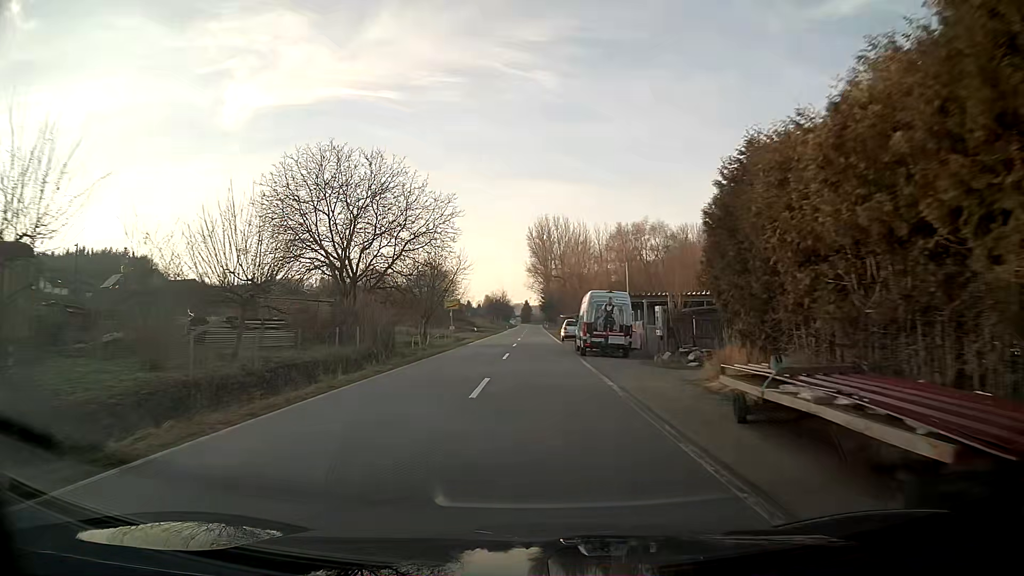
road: tertiary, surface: asphalt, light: Day
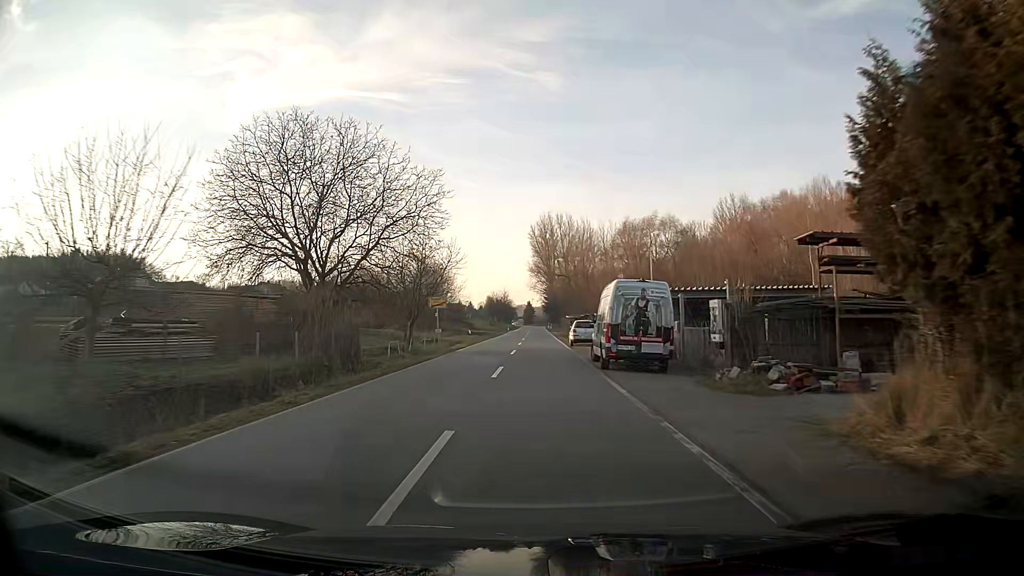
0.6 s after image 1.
(0.0, +7.5) m; 0°
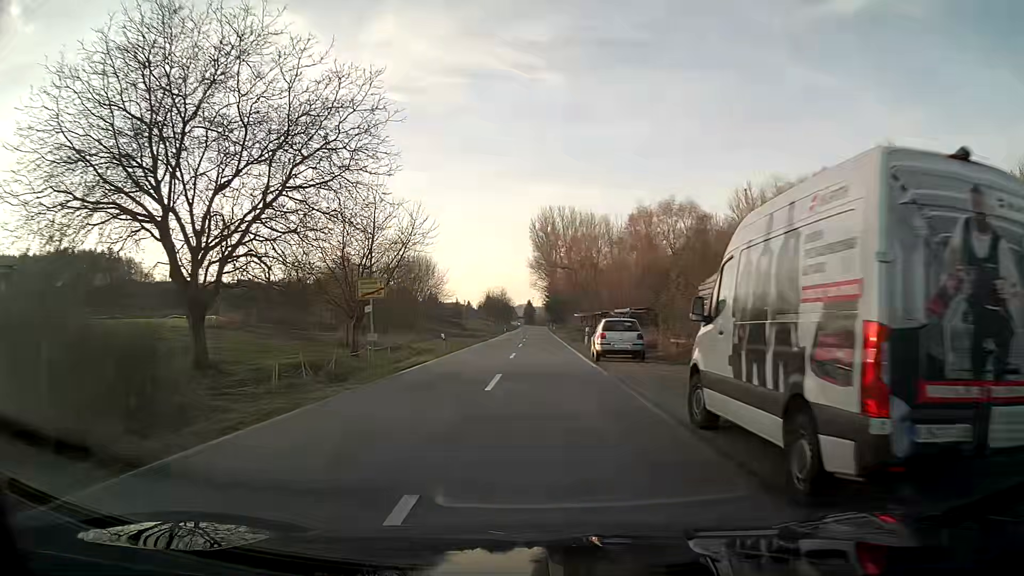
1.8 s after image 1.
(0.0, +15.1) m; 0°
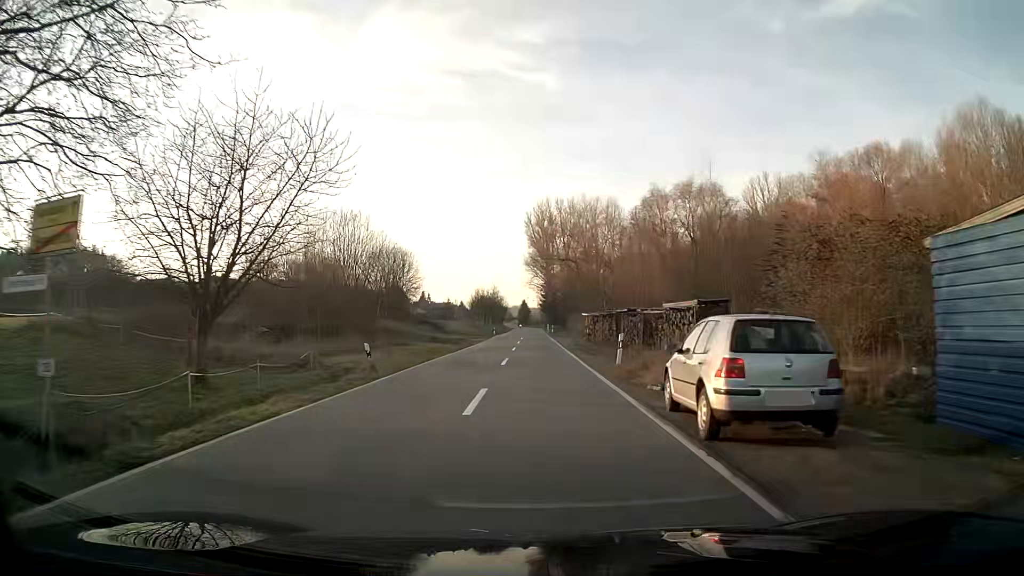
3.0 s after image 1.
(0.0, +15.2) m; 0°
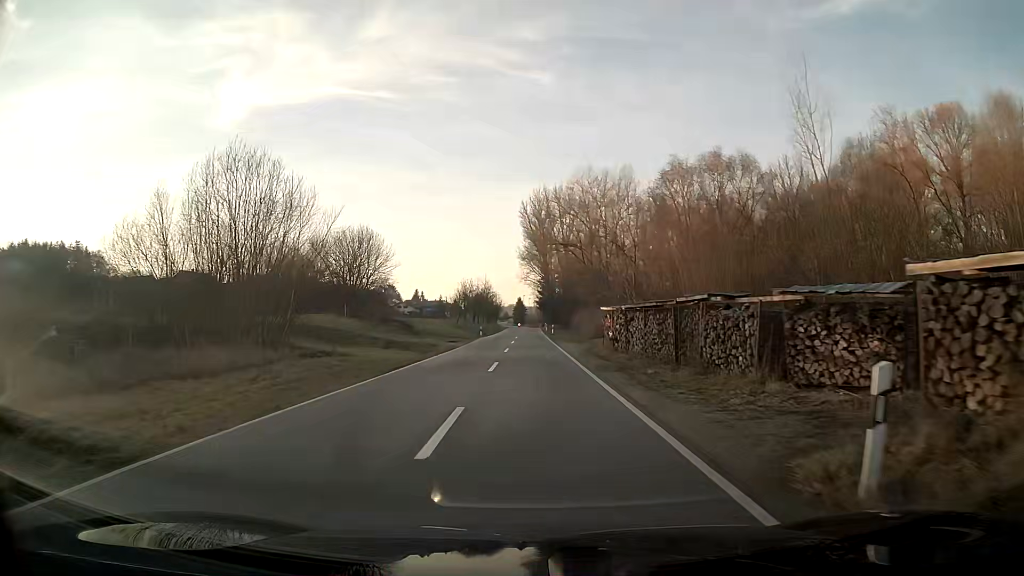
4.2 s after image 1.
(+0.1, +15.4) m; 0°
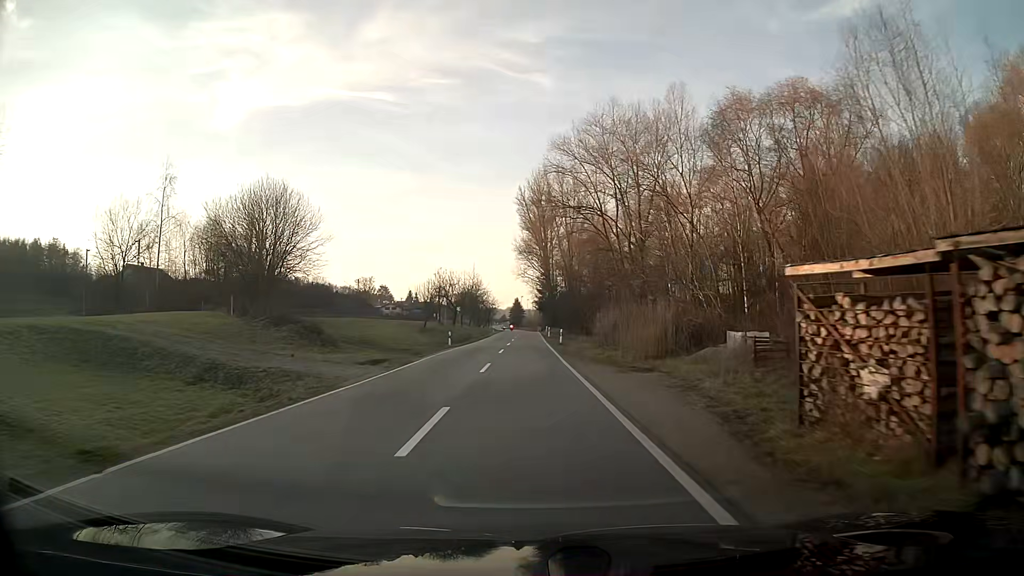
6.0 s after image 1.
(0.0, +23.8) m; 0°
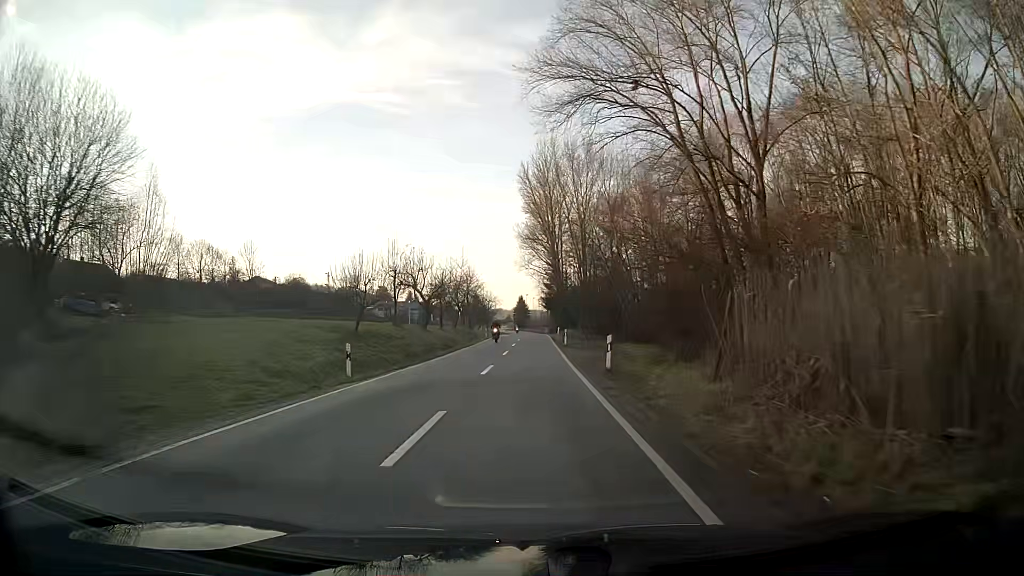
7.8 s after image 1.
(-0.1, +24.9) m; 0°
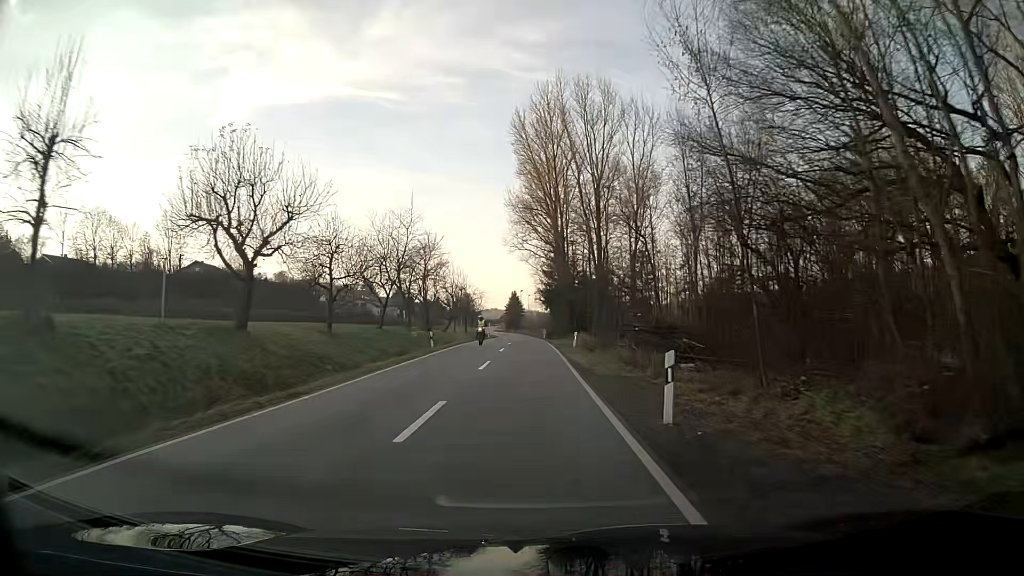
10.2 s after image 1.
(-0.2, +34.7) m; 0°
